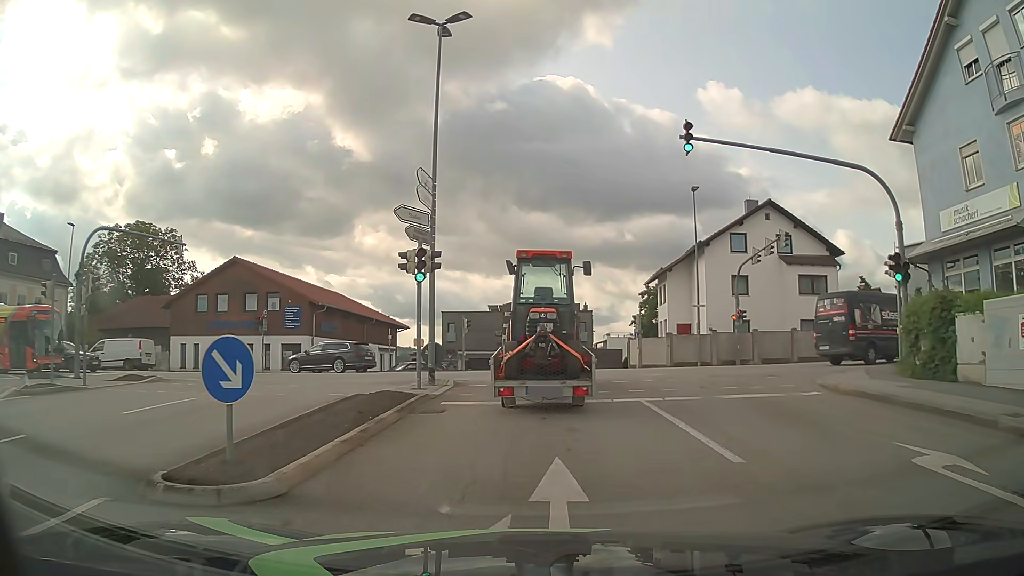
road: tertiary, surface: asphalt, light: Day
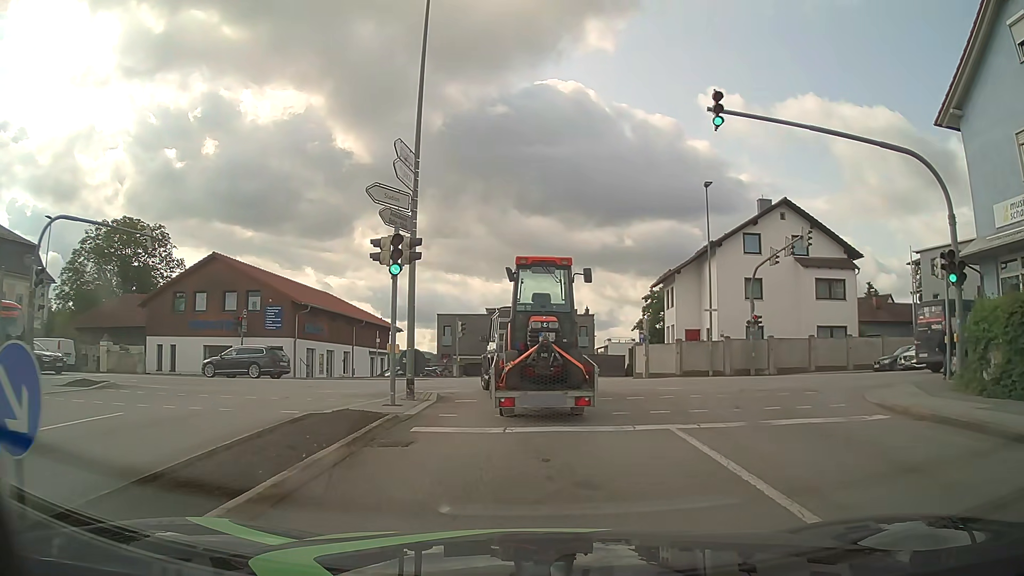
(0.0, +2.9) m; 0°
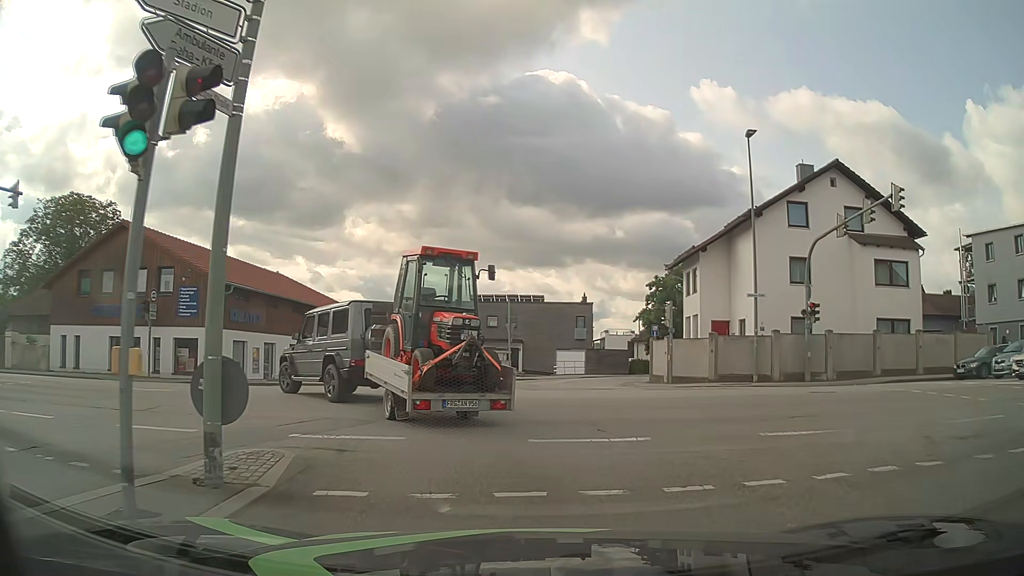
(+0.1, +8.9) m; +1°
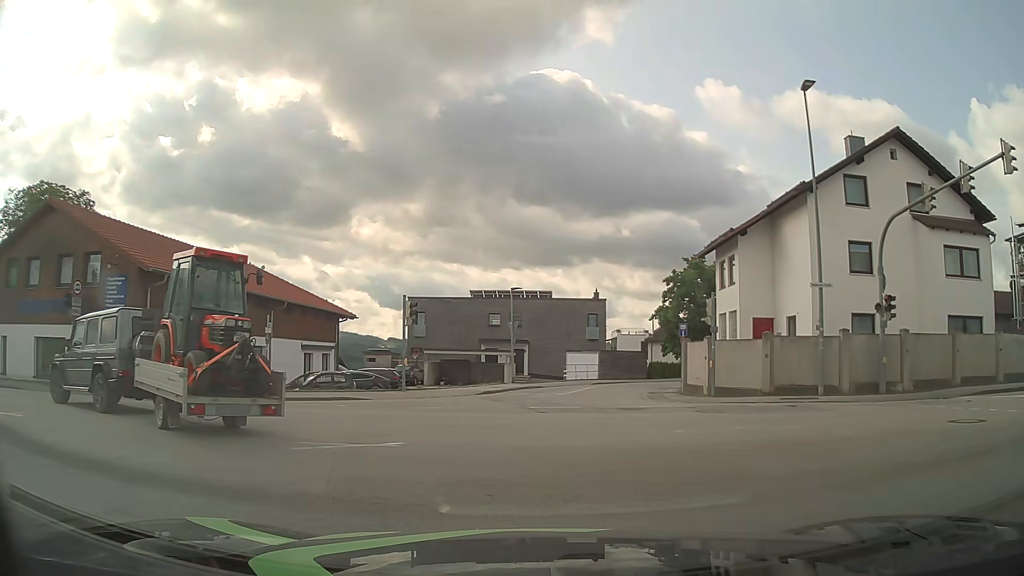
(0.0, +6.0) m; -1°
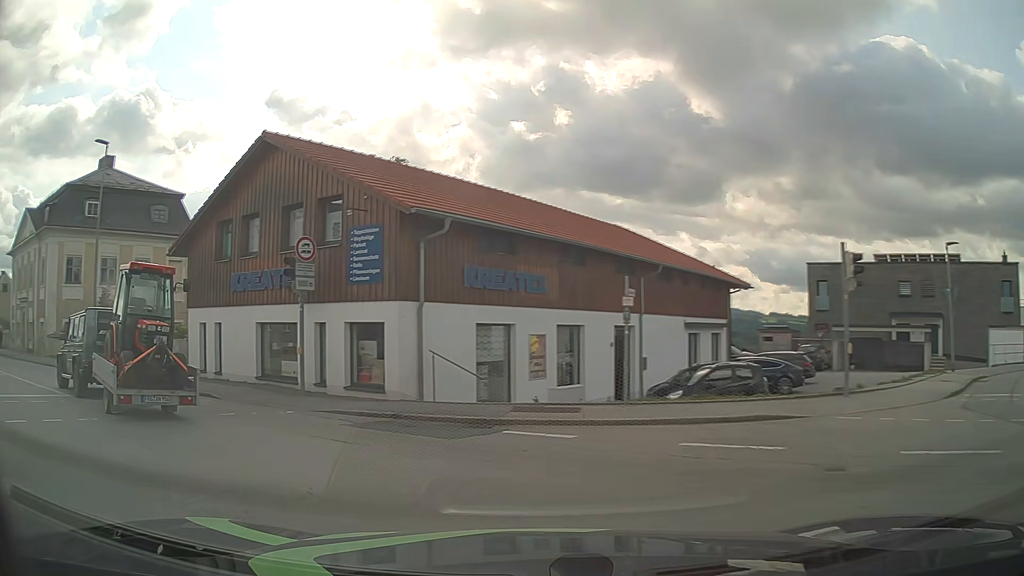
(-2.0, +8.9) m; -32°
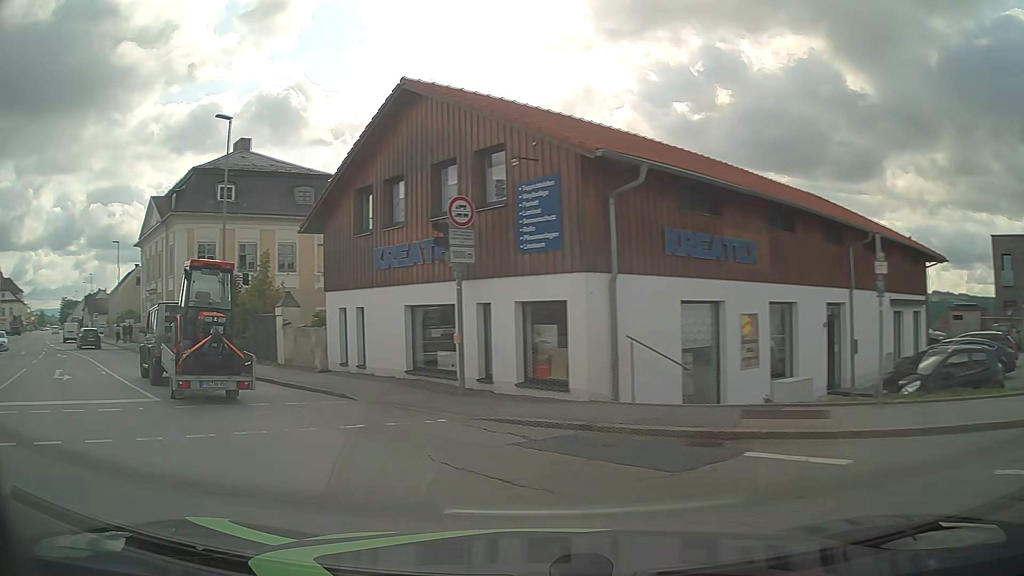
(-0.3, +3.3) m; -13°
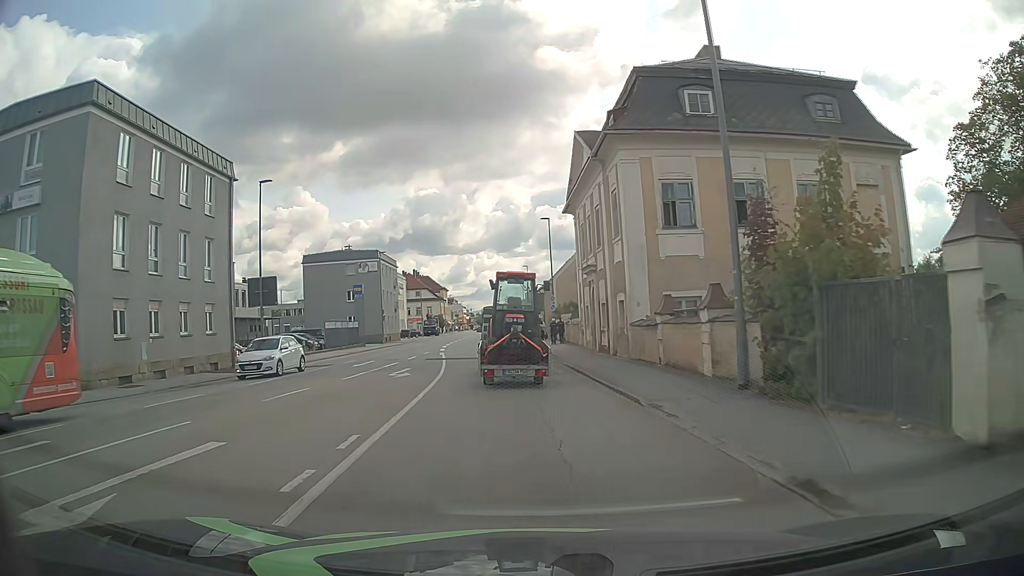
(-7.4, +14.8) m; -41°
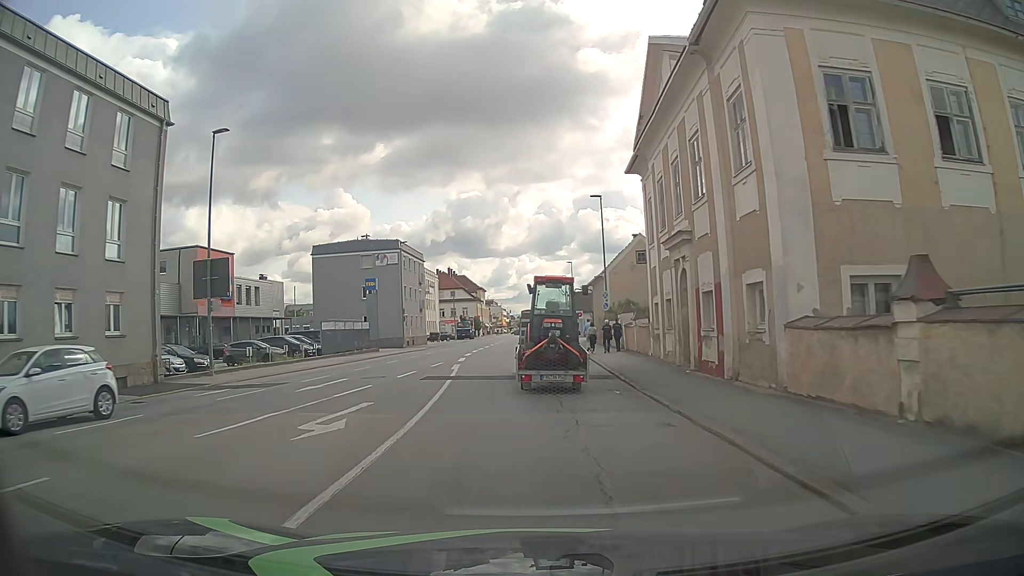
(-0.5, +11.1) m; -4°
